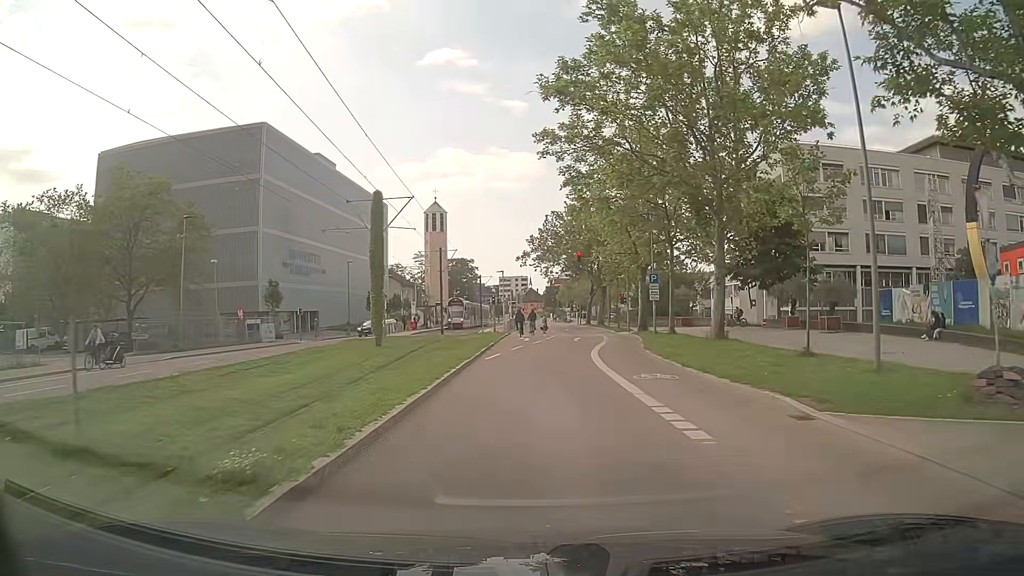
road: secondary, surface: asphalt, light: Day
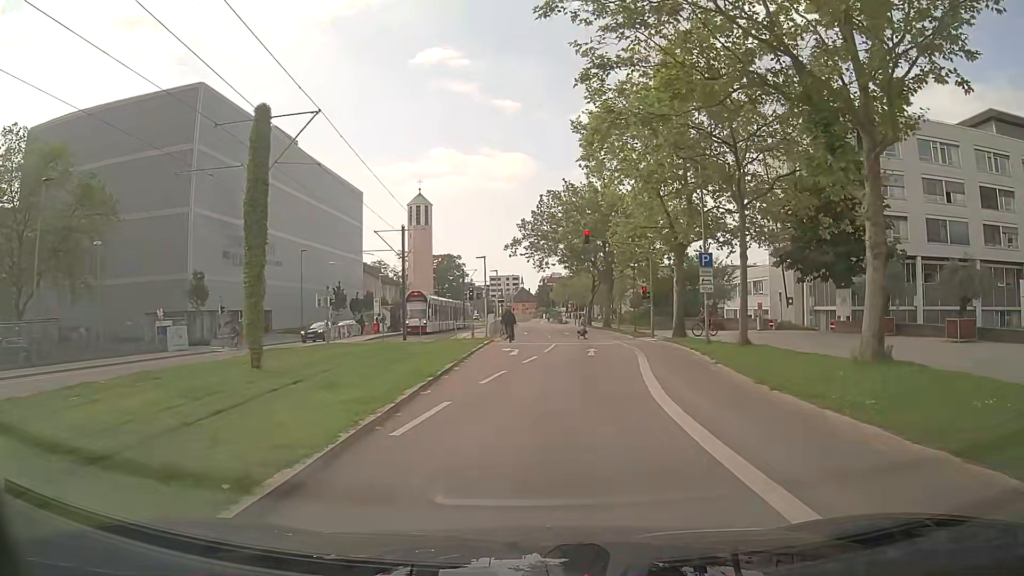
(0.0, +13.8) m; +1°
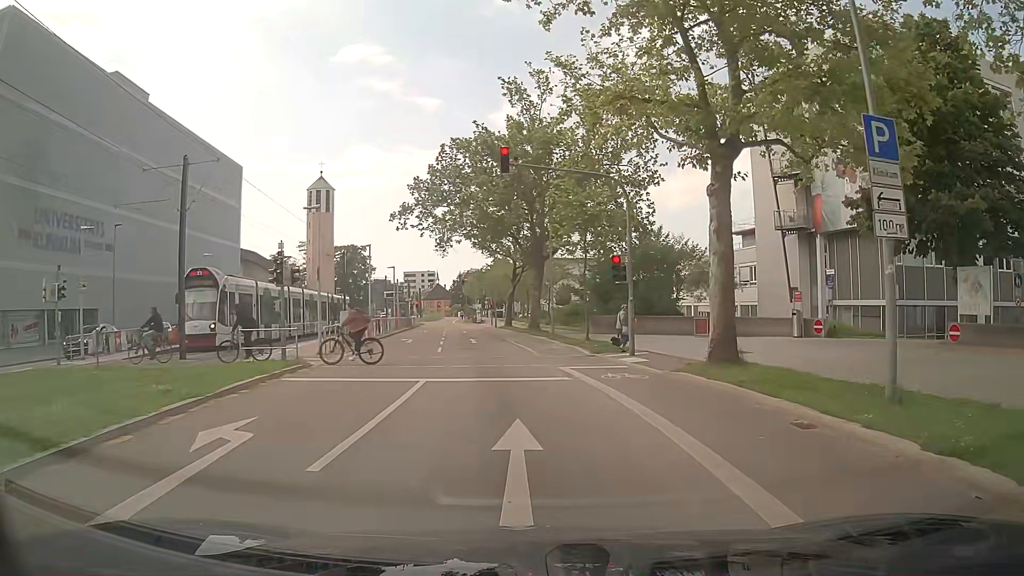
(+1.4, +19.4) m; +7°
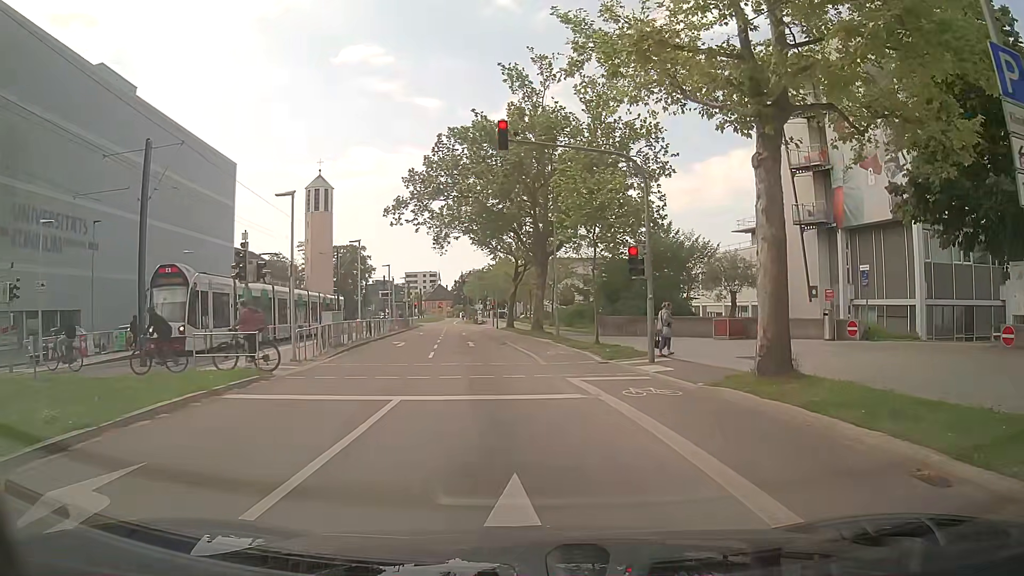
(0.0, +2.9) m; 0°
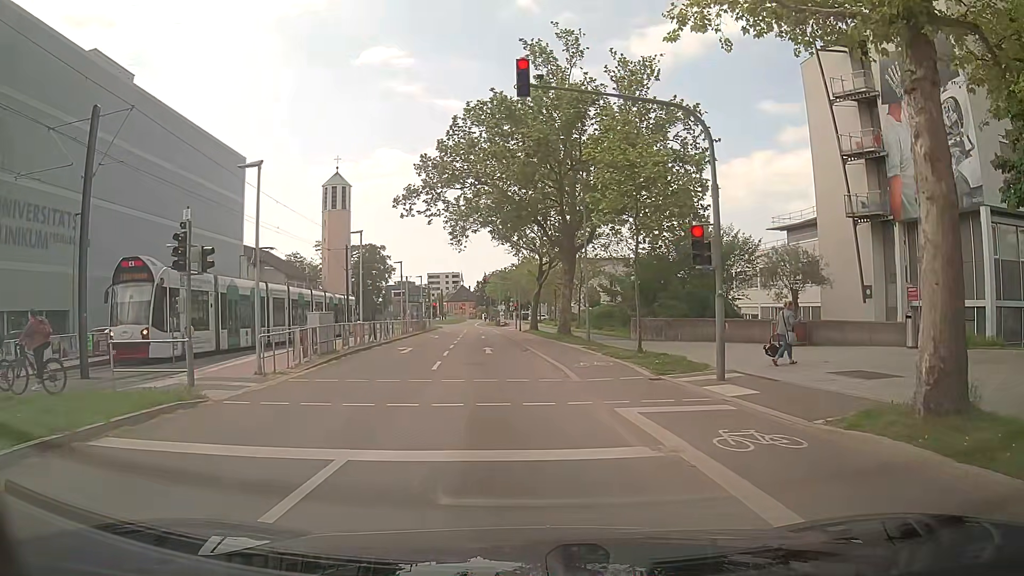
(-0.1, +4.4) m; -5°
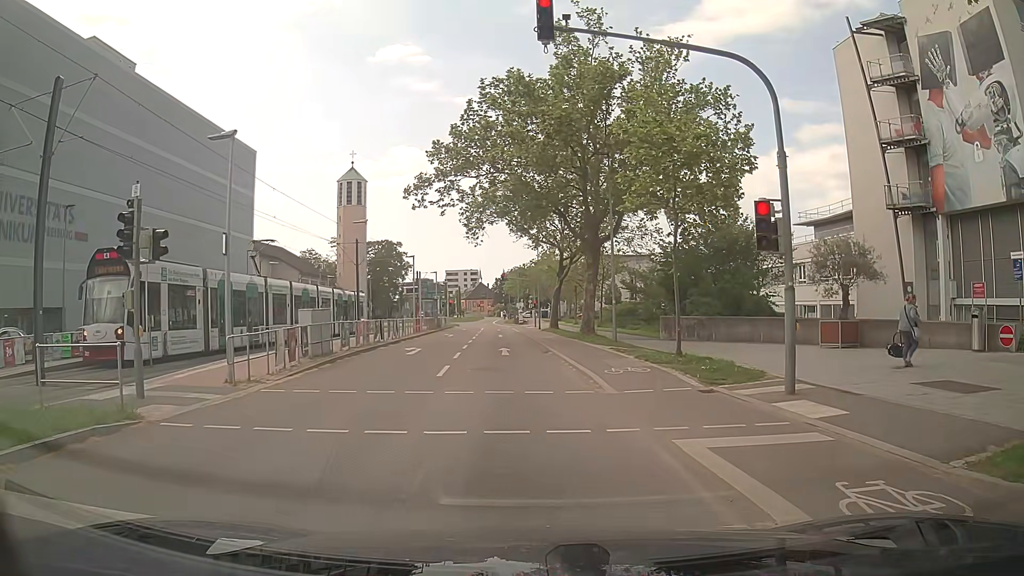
(+0.1, +2.6) m; 0°
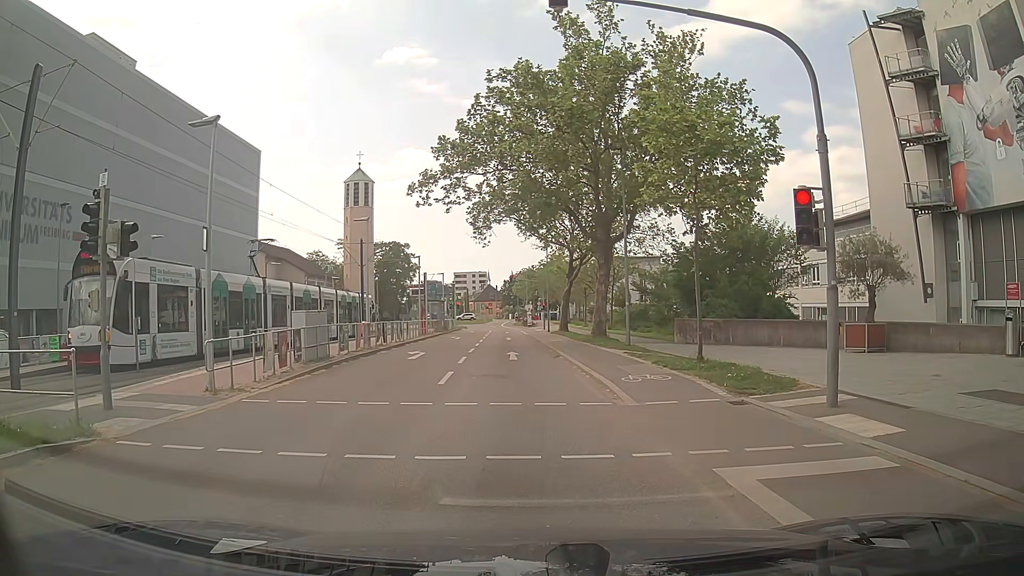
(0.0, +1.2) m; 0°
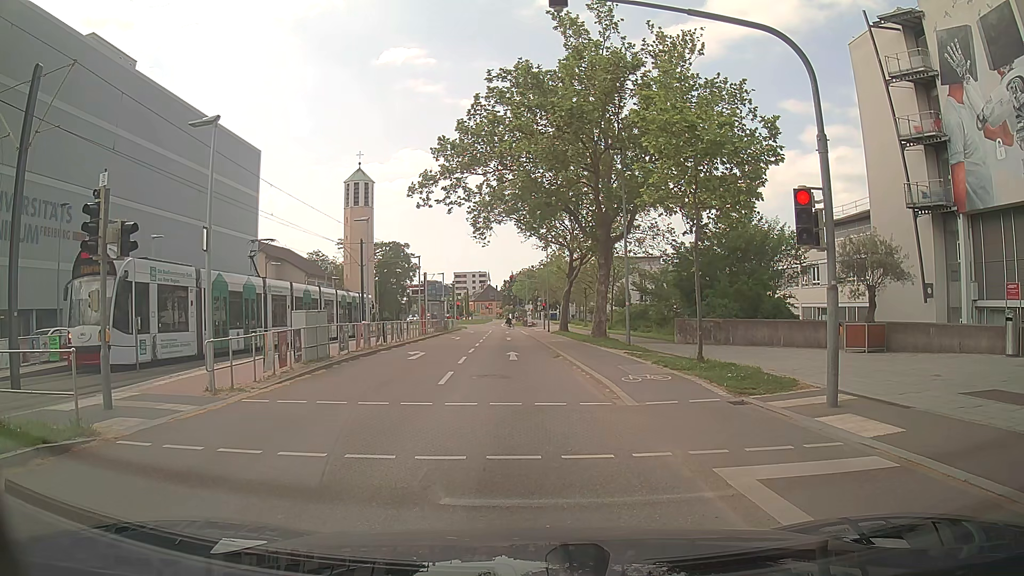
(0.0, +0.1) m; 0°
